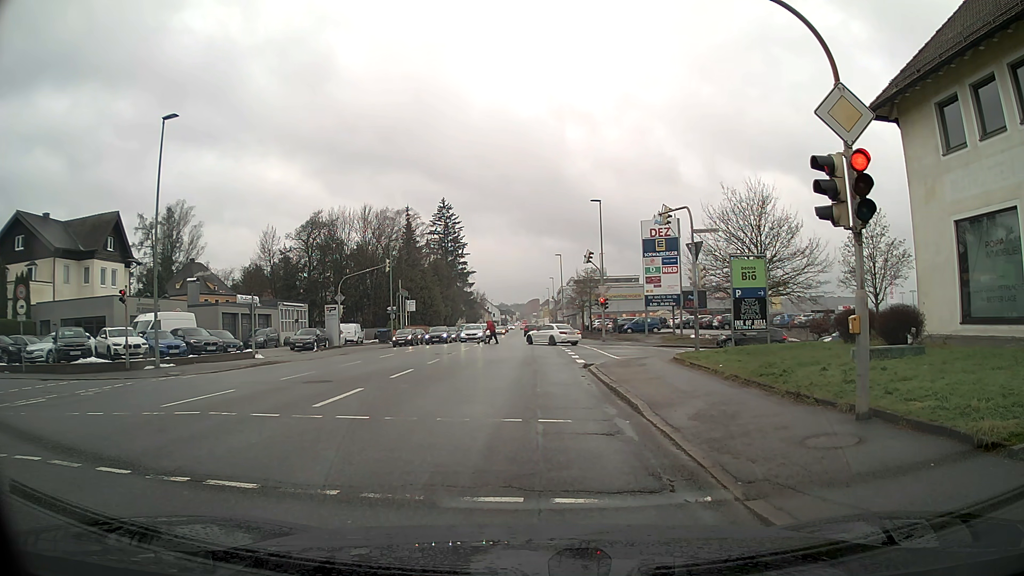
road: tertiary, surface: asphalt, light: Day
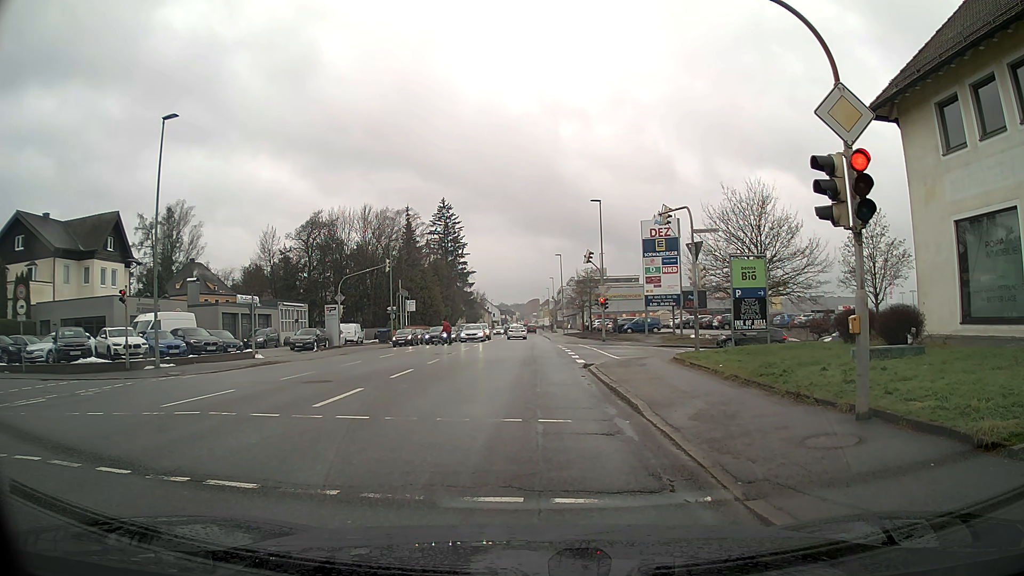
(0.0, 0.0) m; 0°
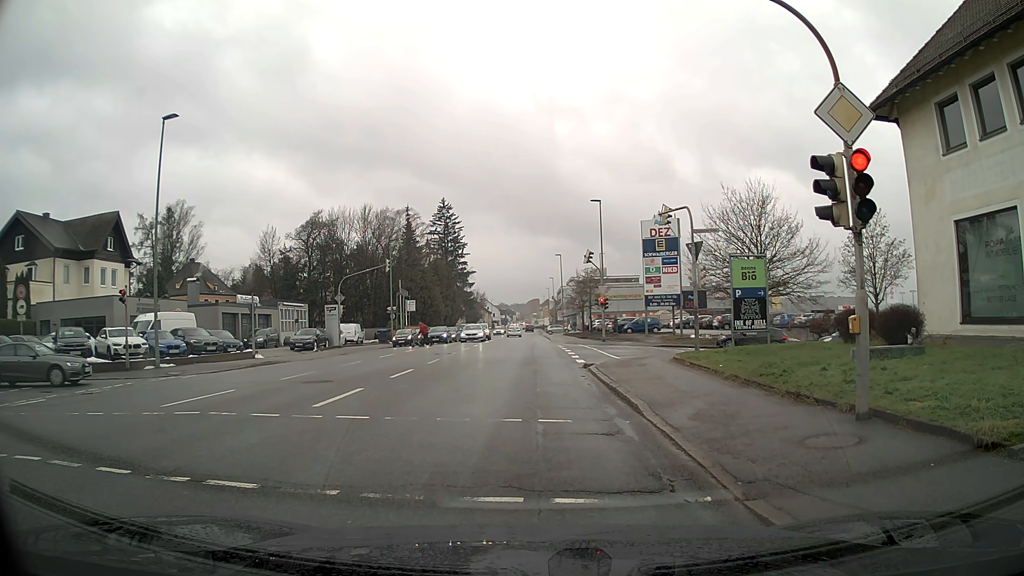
(0.0, 0.0) m; 0°
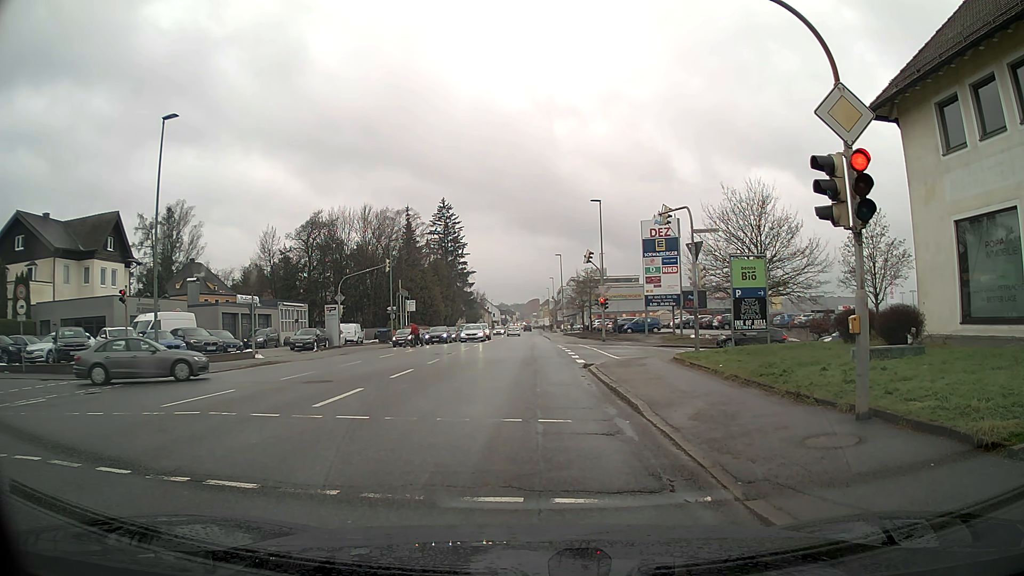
(0.0, 0.0) m; 0°
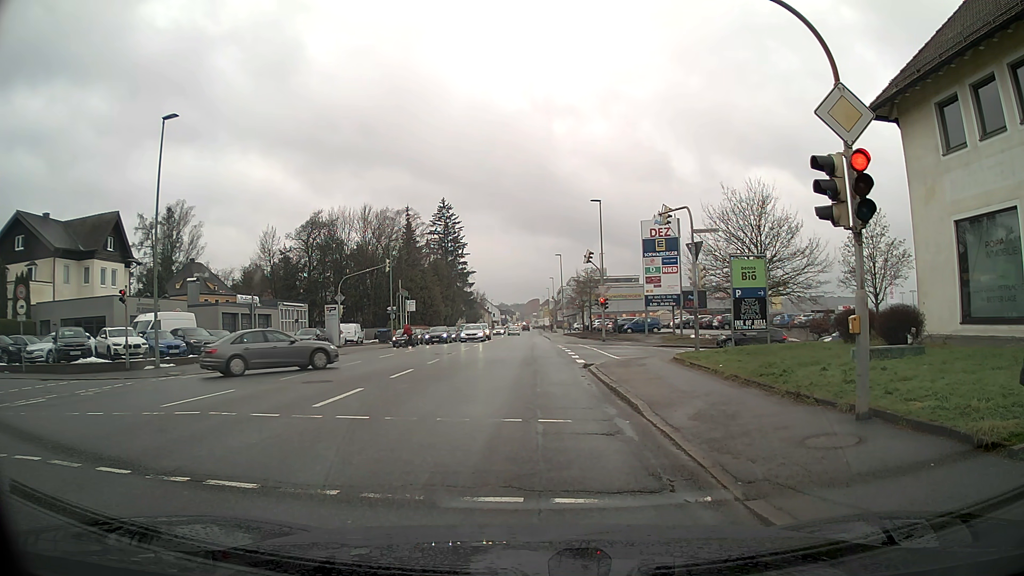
(0.0, 0.0) m; 0°
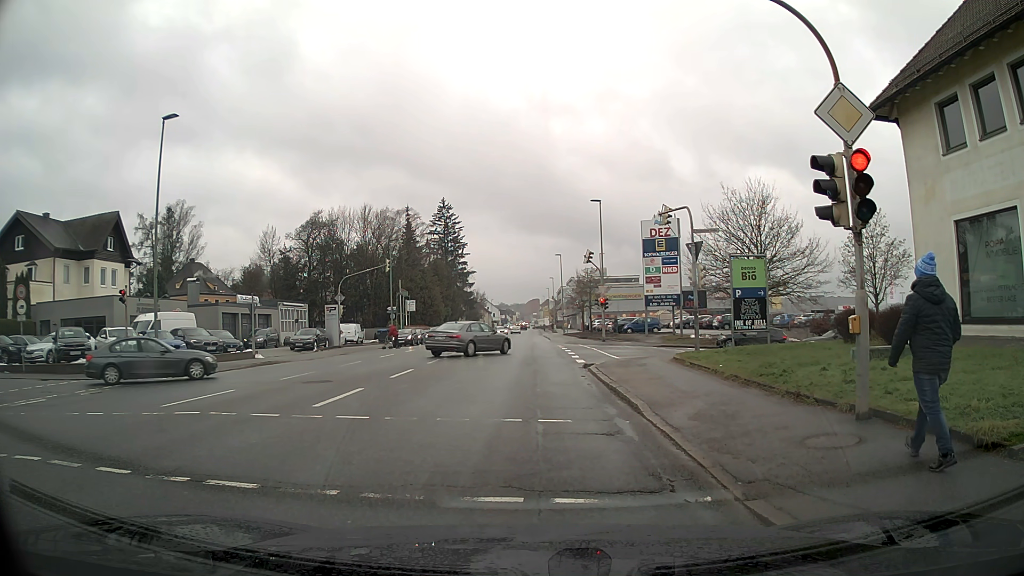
(0.0, 0.0) m; 0°
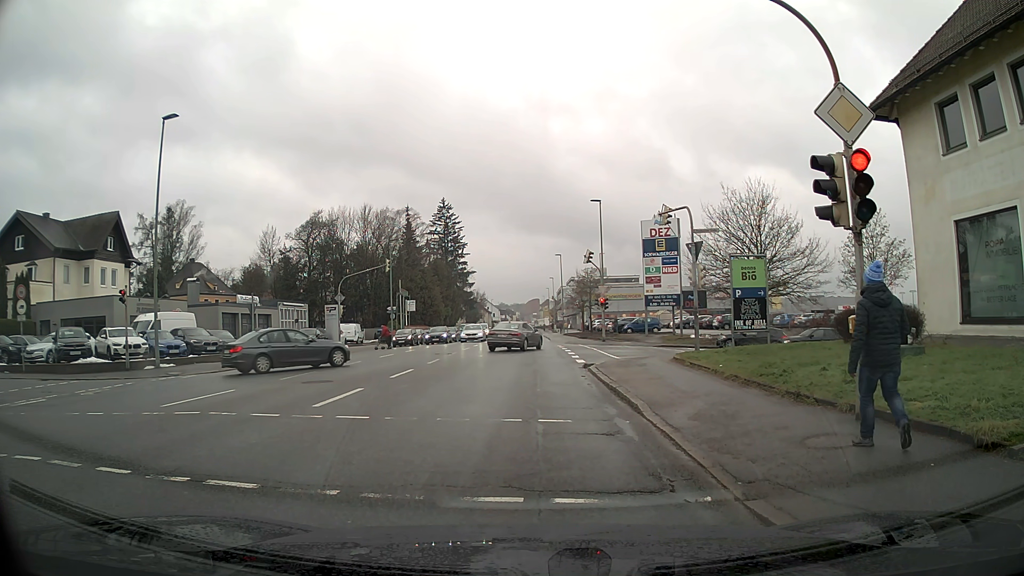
(0.0, 0.0) m; 0°
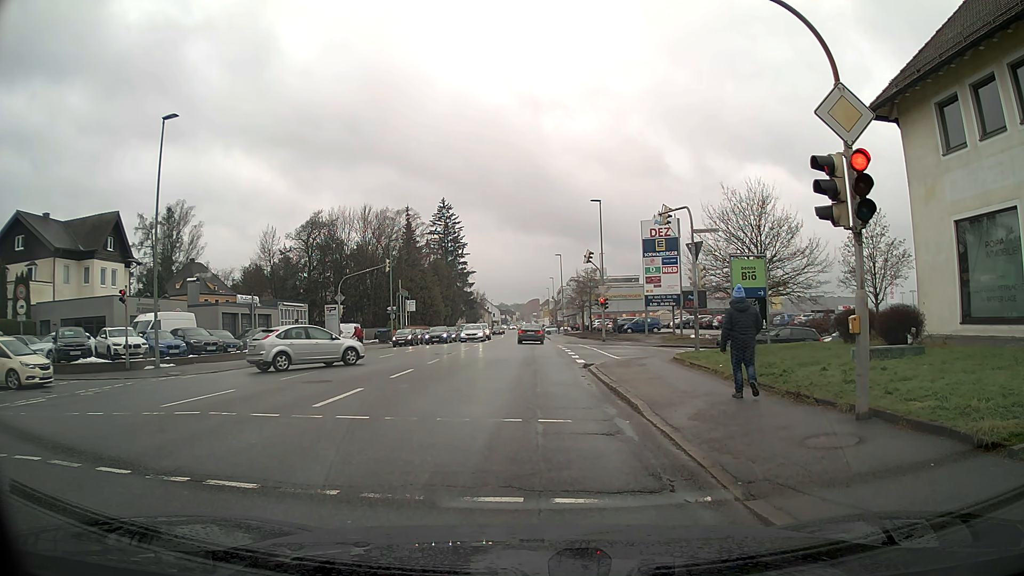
(0.0, 0.0) m; 0°
(0, +10) (0, +20) (+4, +29) (+13, +31) (+23, +31) (+33, +32) (+43, +33) (+53, +35) (+62, +38) (+69, +46) m
